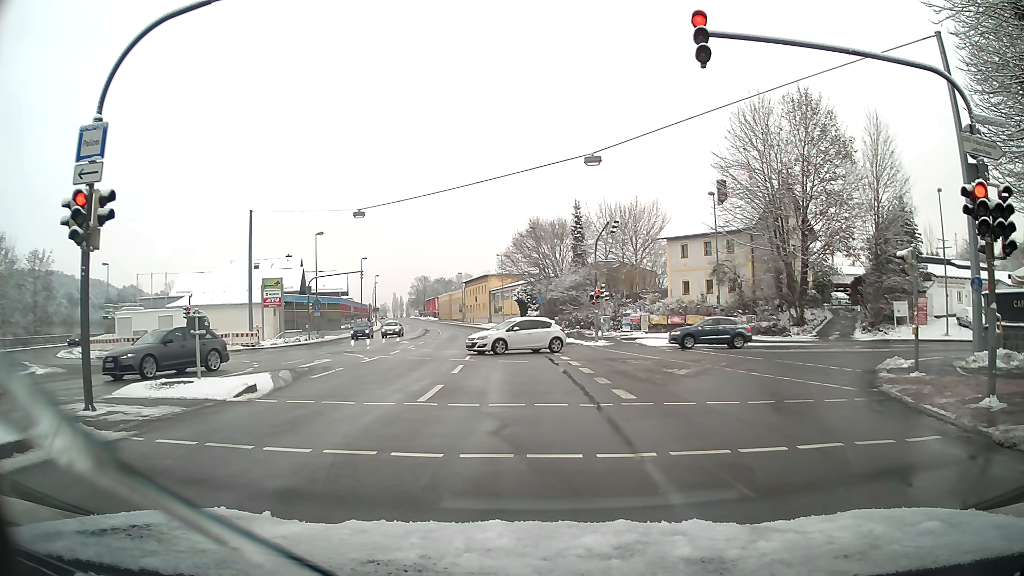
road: primary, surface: asphalt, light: Day
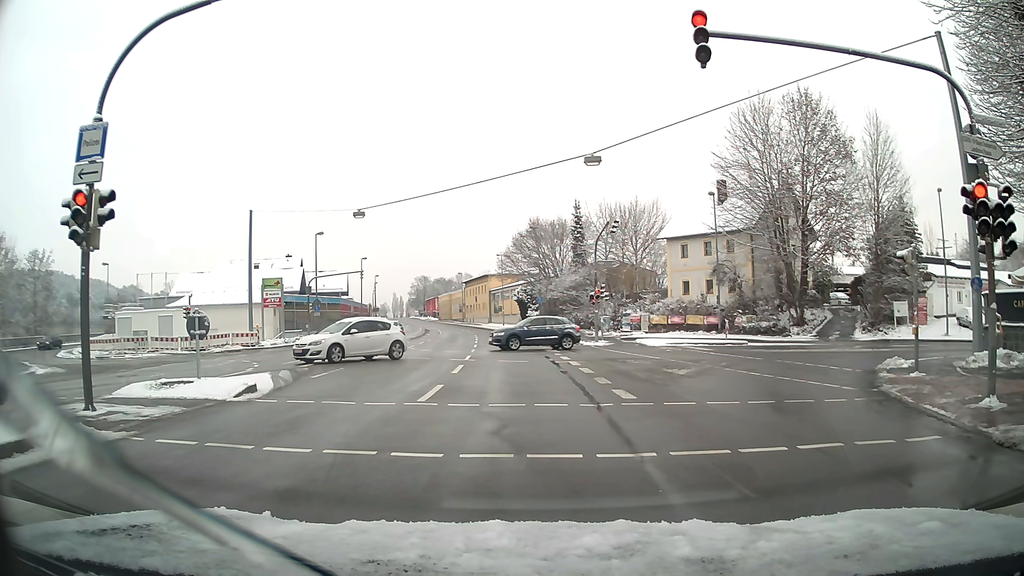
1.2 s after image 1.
(0.0, 0.0) m; 0°
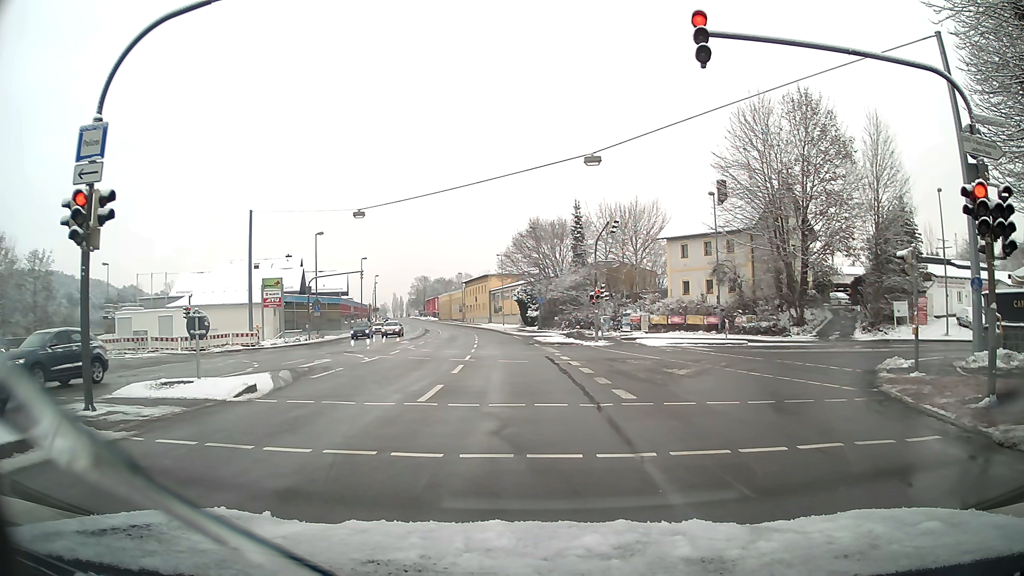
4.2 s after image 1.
(0.0, 0.0) m; 0°
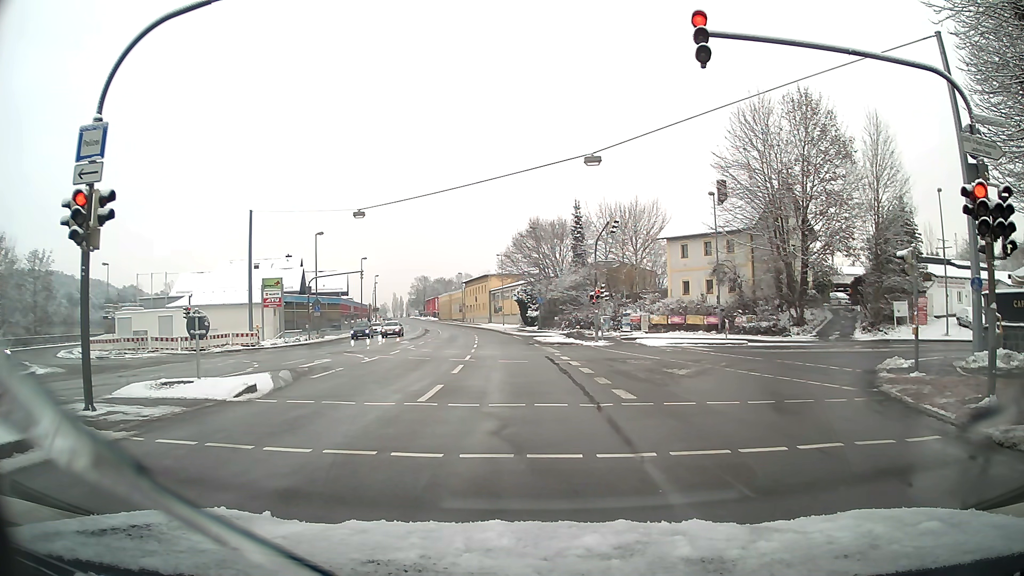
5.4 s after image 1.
(0.0, 0.0) m; 0°
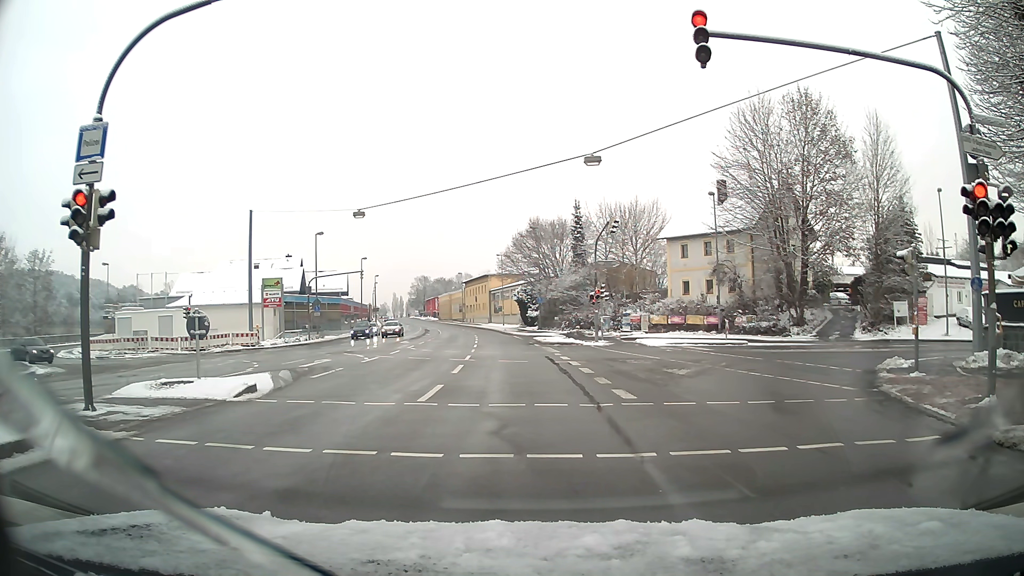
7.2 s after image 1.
(0.0, 0.0) m; 0°
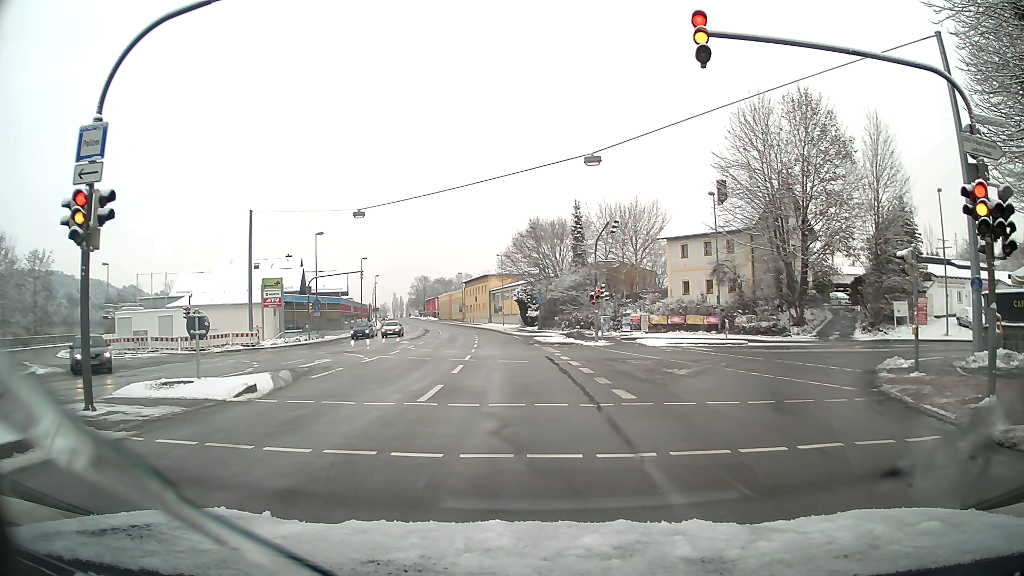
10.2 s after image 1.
(0.0, 0.0) m; 0°
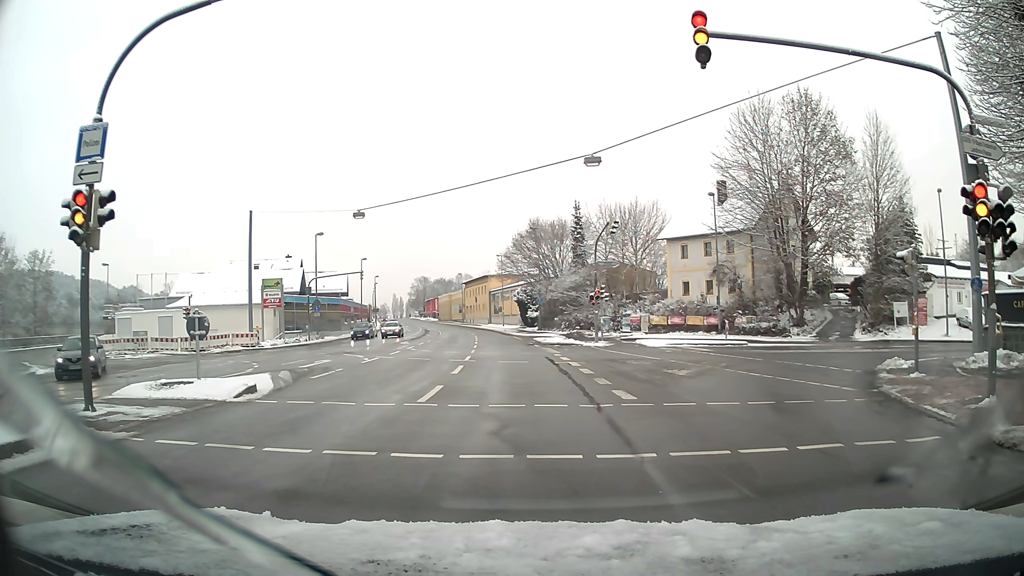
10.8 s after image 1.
(0.0, 0.0) m; 0°
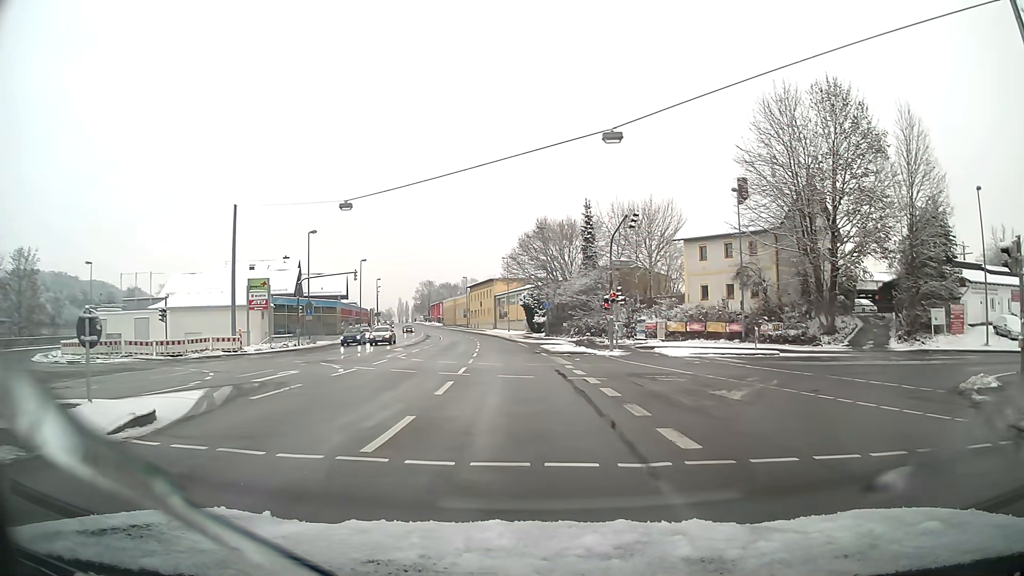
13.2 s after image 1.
(-0.1, +4.7) m; -1°
(0, +10) (0, +20) (-1, +30) (-1, +40) (-2, +50) (-3, +60) (-4, +70) (-5, +80) (-7, +90) (-9, +99) m
